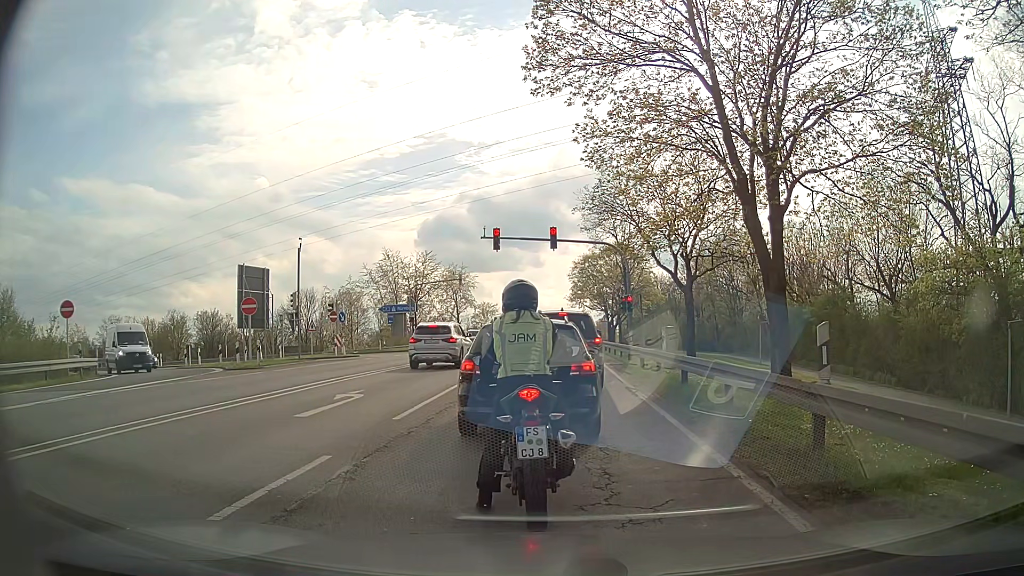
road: secondary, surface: asphalt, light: Day
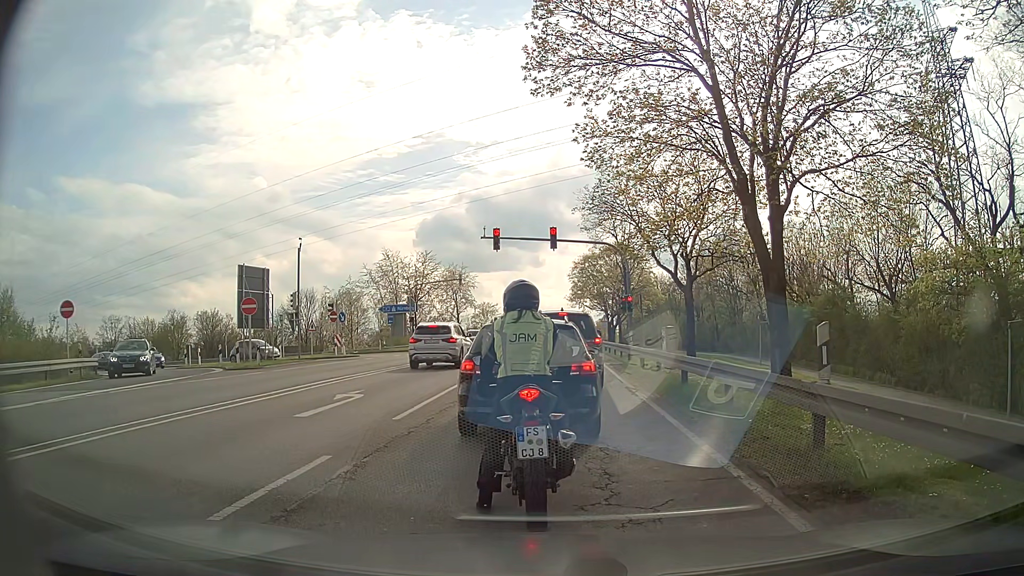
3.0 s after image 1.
(0.0, 0.0) m; 0°
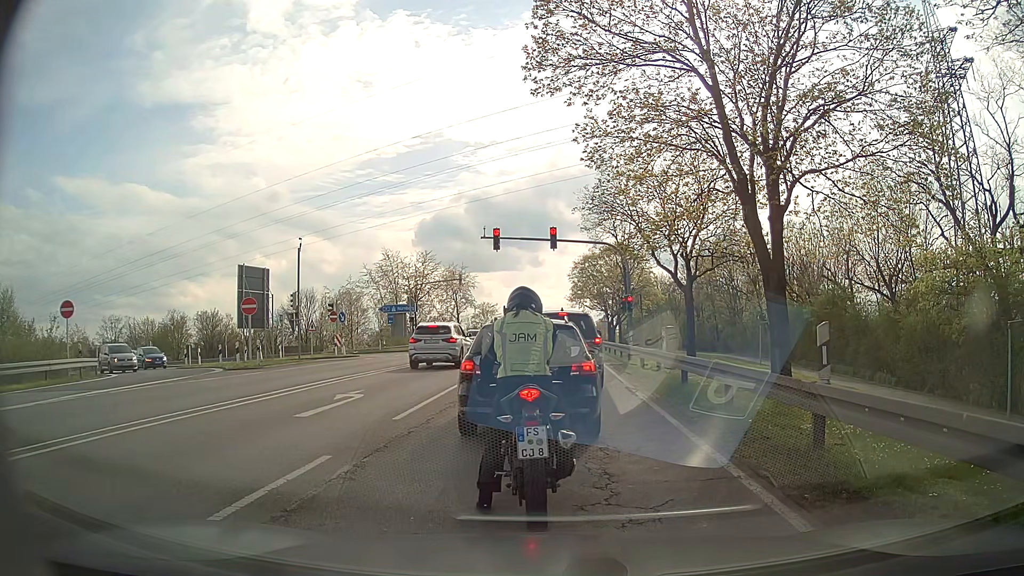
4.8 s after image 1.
(0.0, 0.0) m; 0°
(0, +10) (0, +20) (-1, +30) (-1, +40) (-1, +50) (-1, +60) (0, +70) (0, +80) (0, +90) (+1, +100) m
